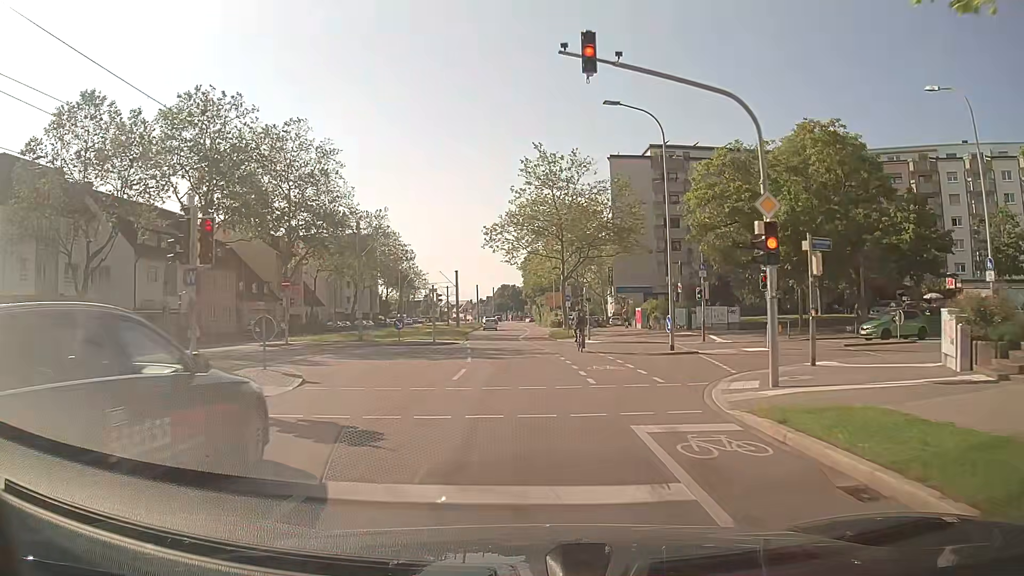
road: tertiary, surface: asphalt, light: Day
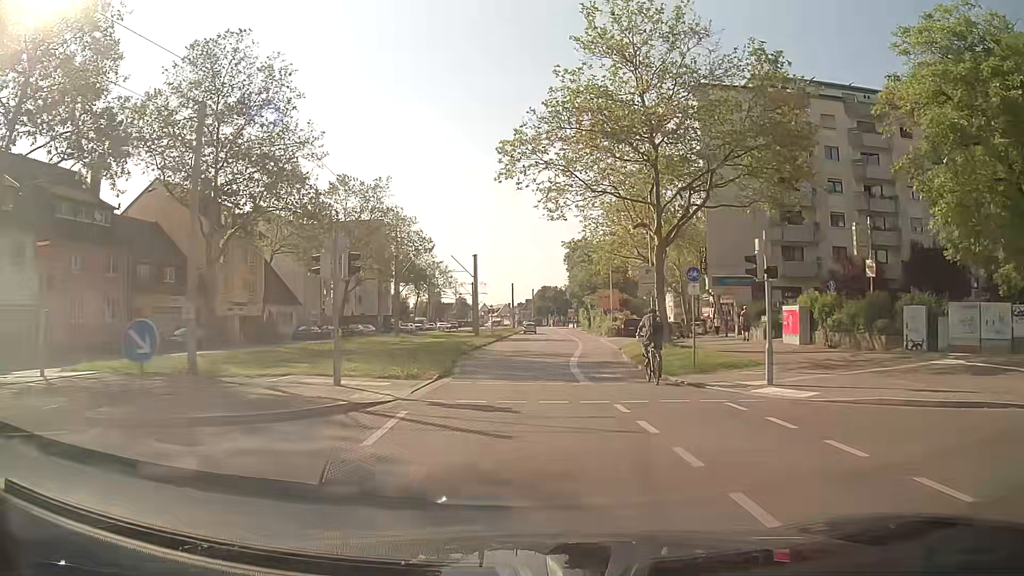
(-0.2, +25.9) m; -2°
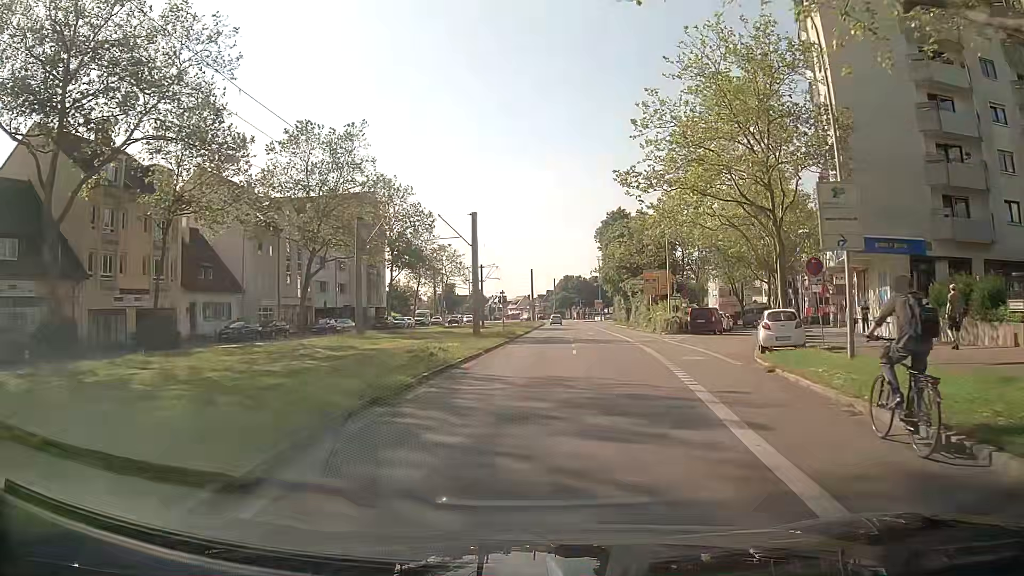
(-0.4, +20.2) m; -2°
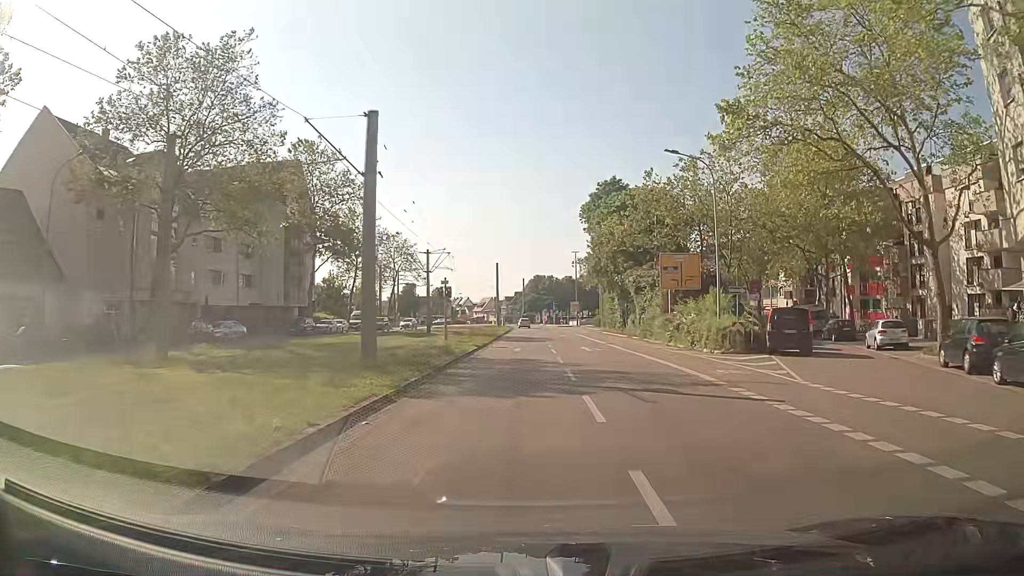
(+0.5, +20.7) m; +3°
